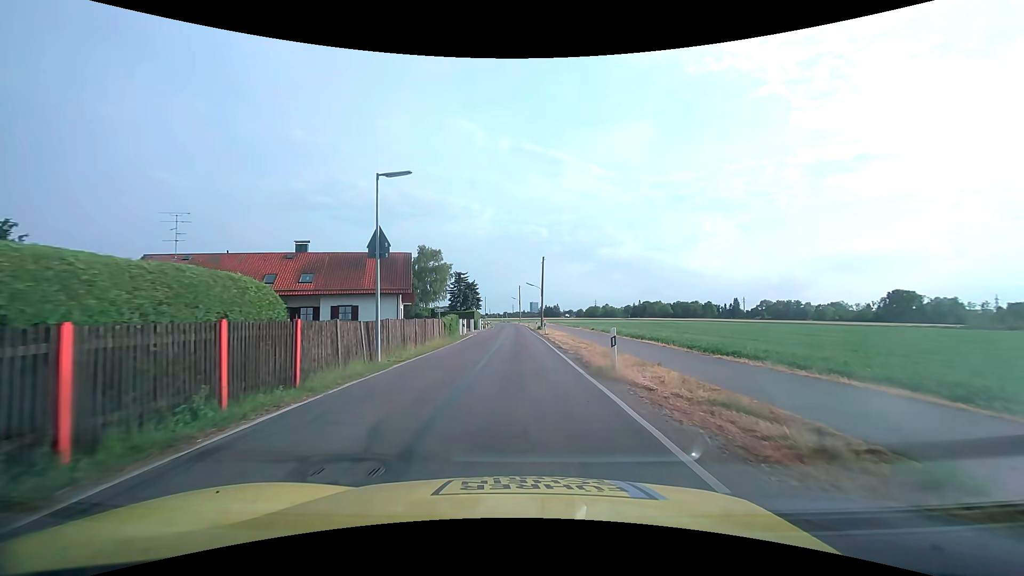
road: tertiary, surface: asphalt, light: Day
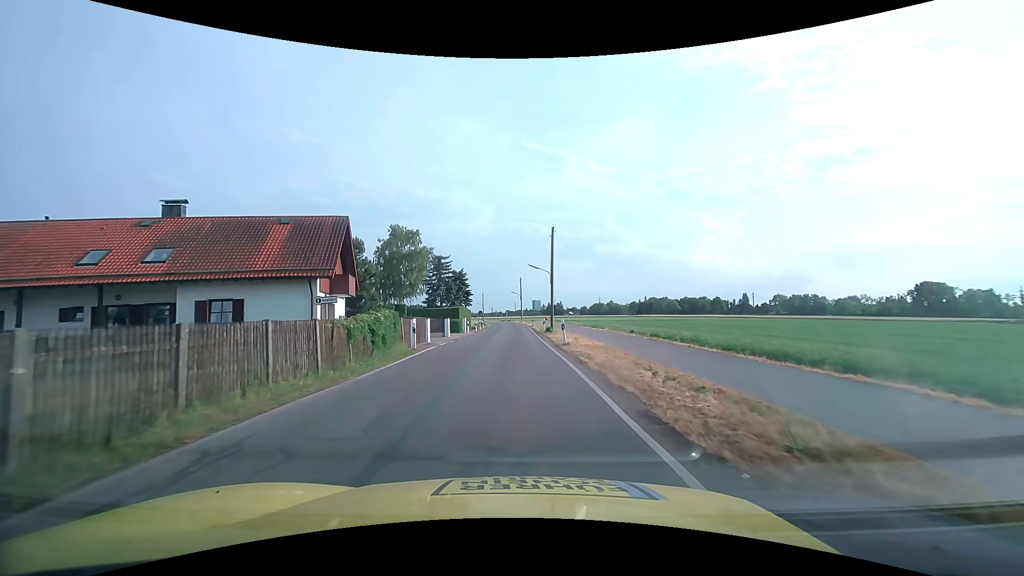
(0.0, +18.2) m; -1°
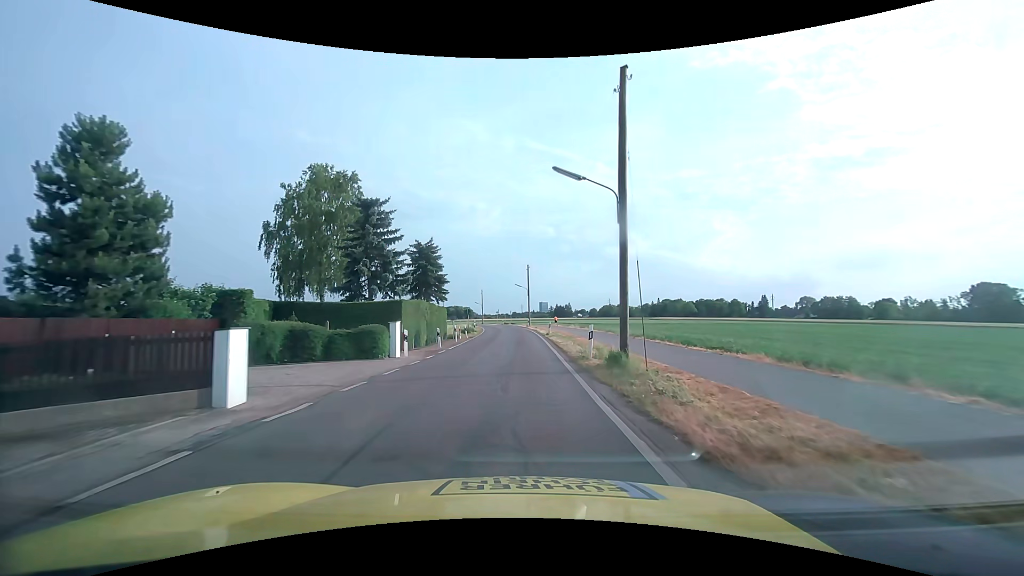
(-0.1, +26.8) m; -1°
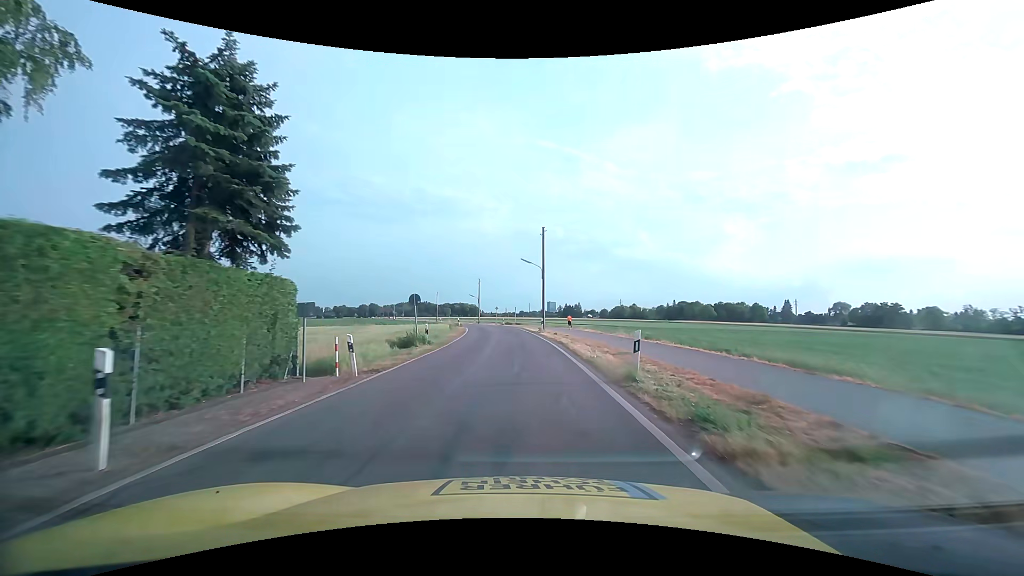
(-0.3, +28.6) m; -1°
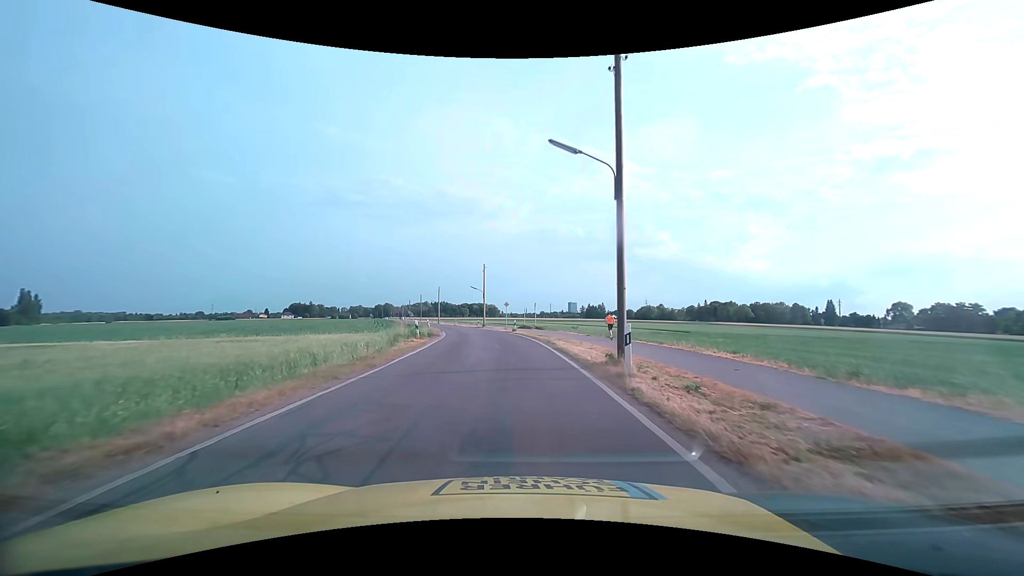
(-0.2, +28.1) m; -3°
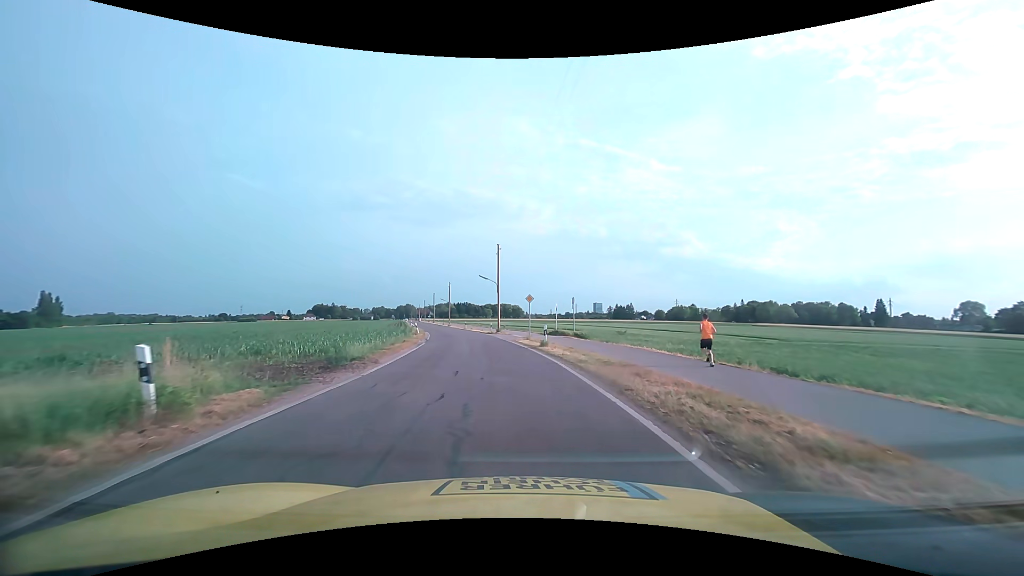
(-0.4, +20.1) m; -3°
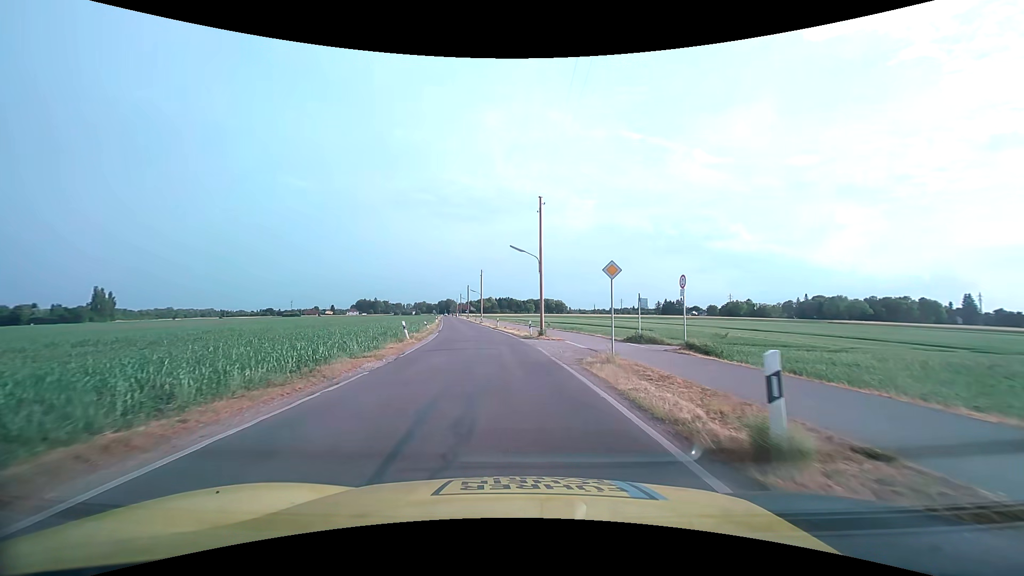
(-0.7, +18.1) m; -5°
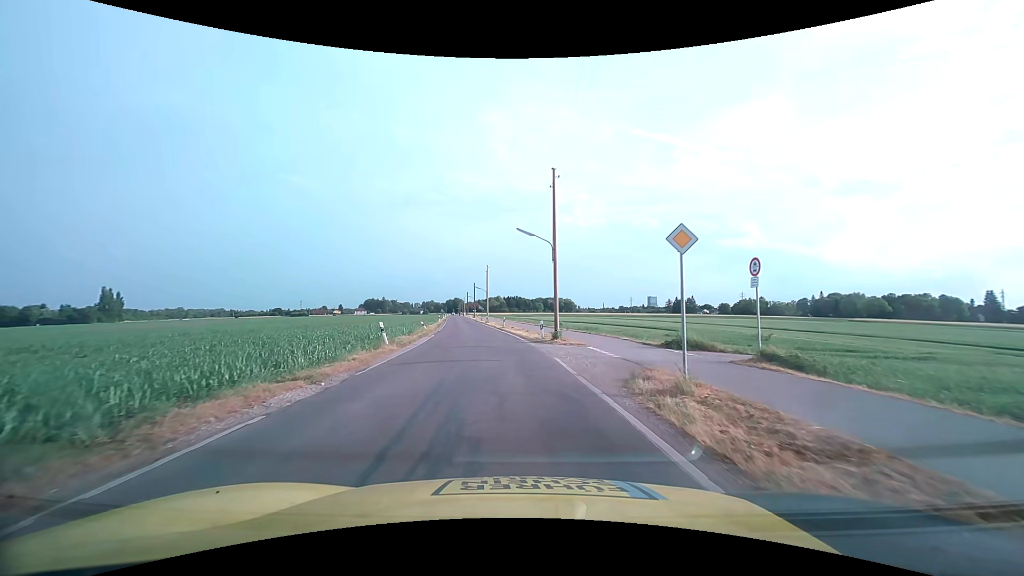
(-0.1, +5.7) m; -1°
